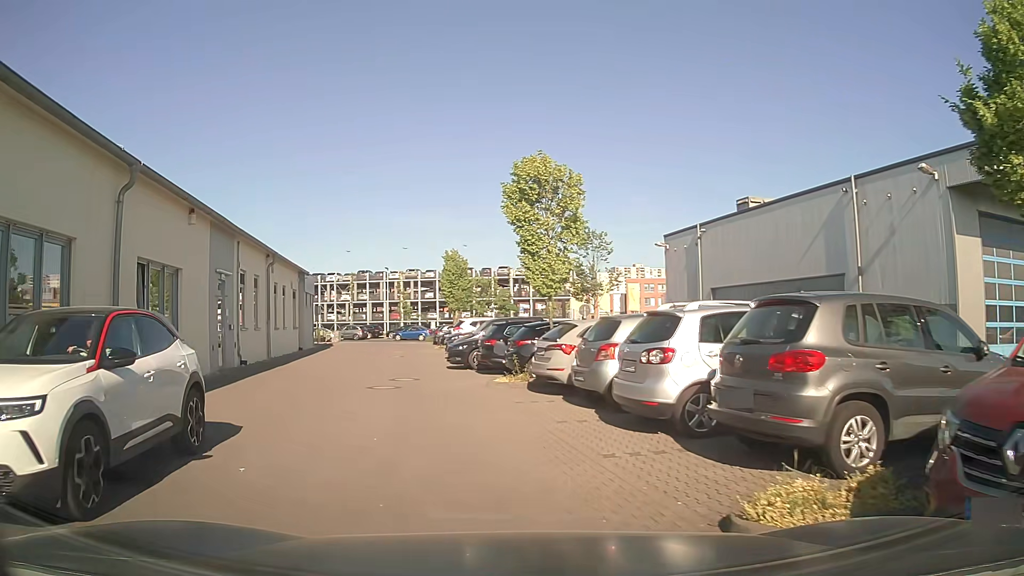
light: Day
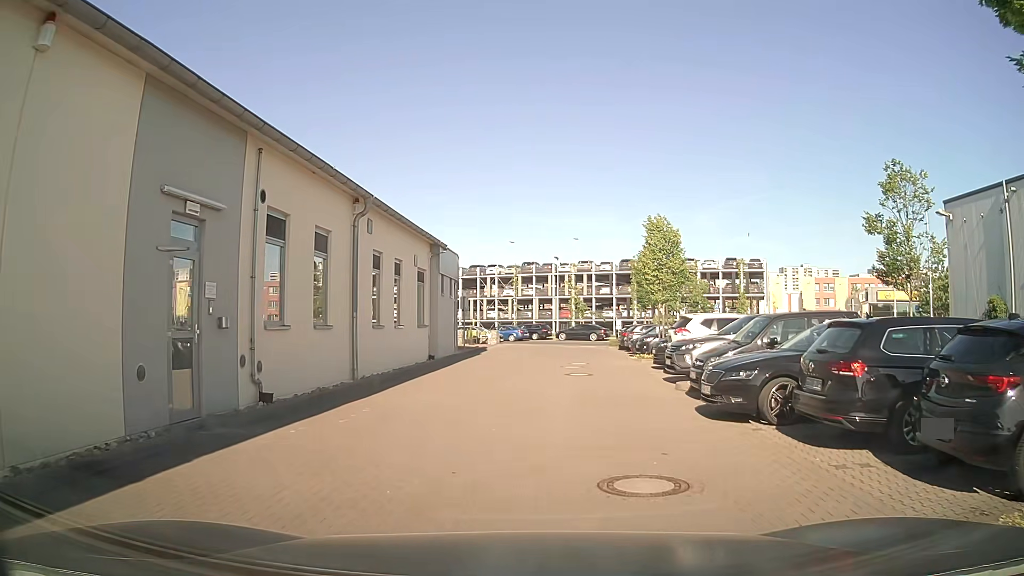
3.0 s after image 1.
(-2.0, +11.4) m; -13°
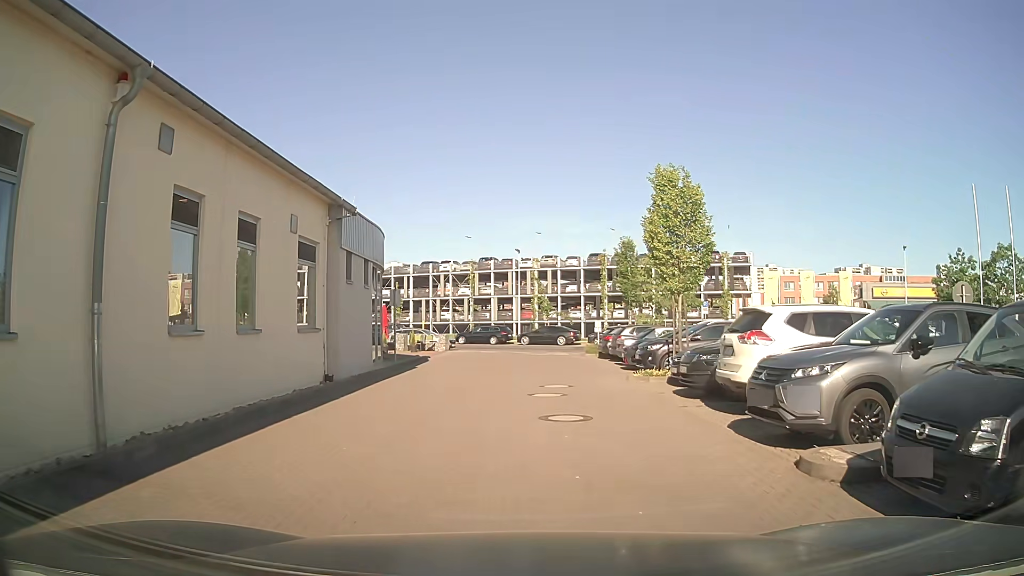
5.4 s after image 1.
(+0.2, +8.4) m; +4°
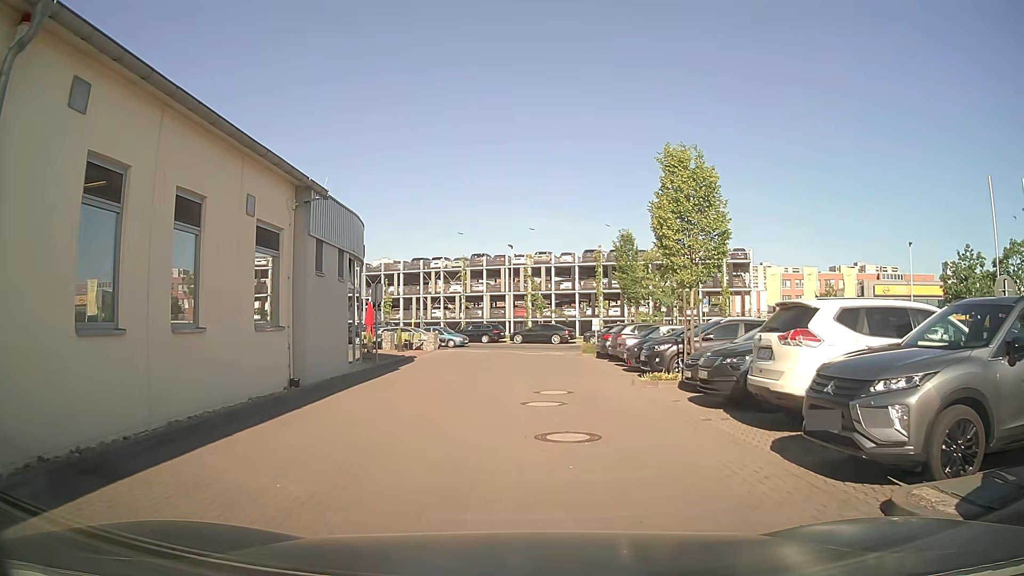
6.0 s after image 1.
(0.0, +1.9) m; -1°
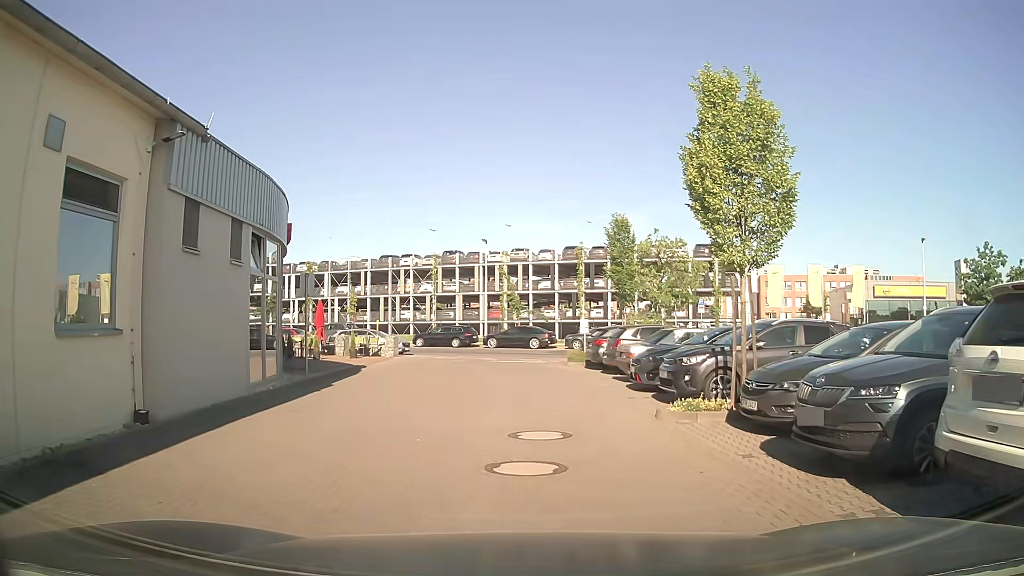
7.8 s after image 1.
(+0.1, +5.0) m; +4°
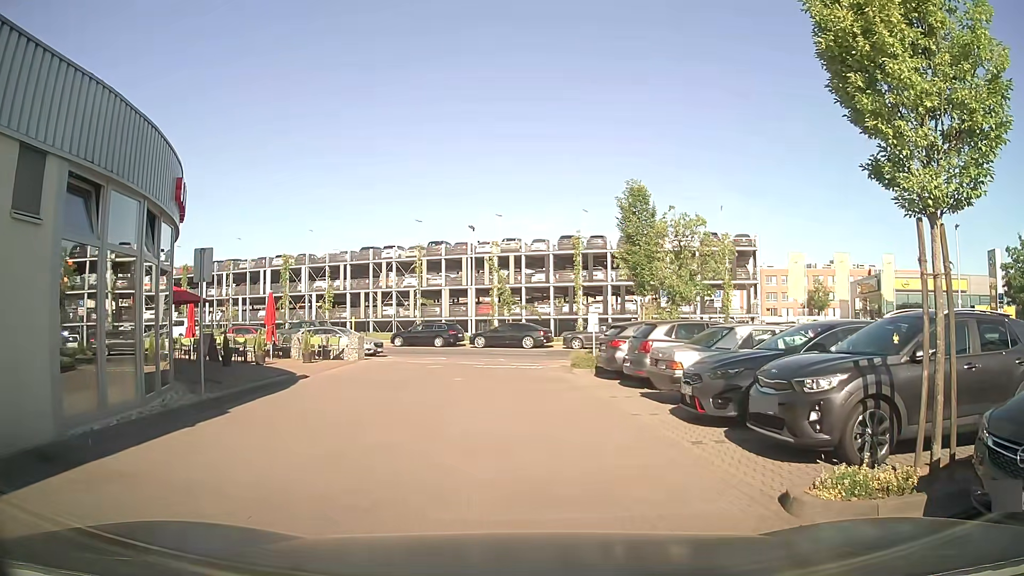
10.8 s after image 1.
(-0.1, +5.3) m; -1°
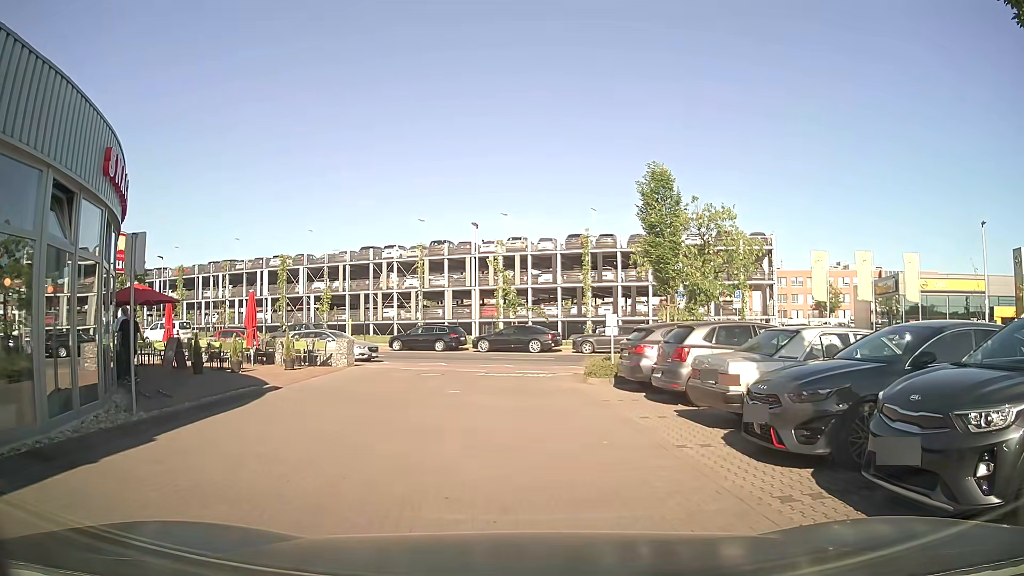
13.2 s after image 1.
(0.0, +2.4) m; 0°
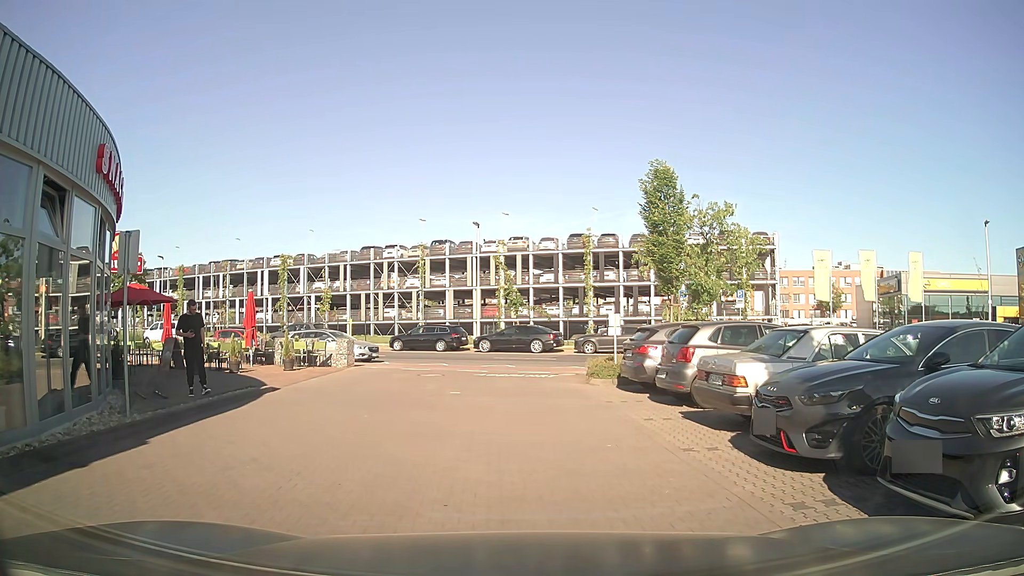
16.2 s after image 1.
(0.0, +0.3) m; 0°
